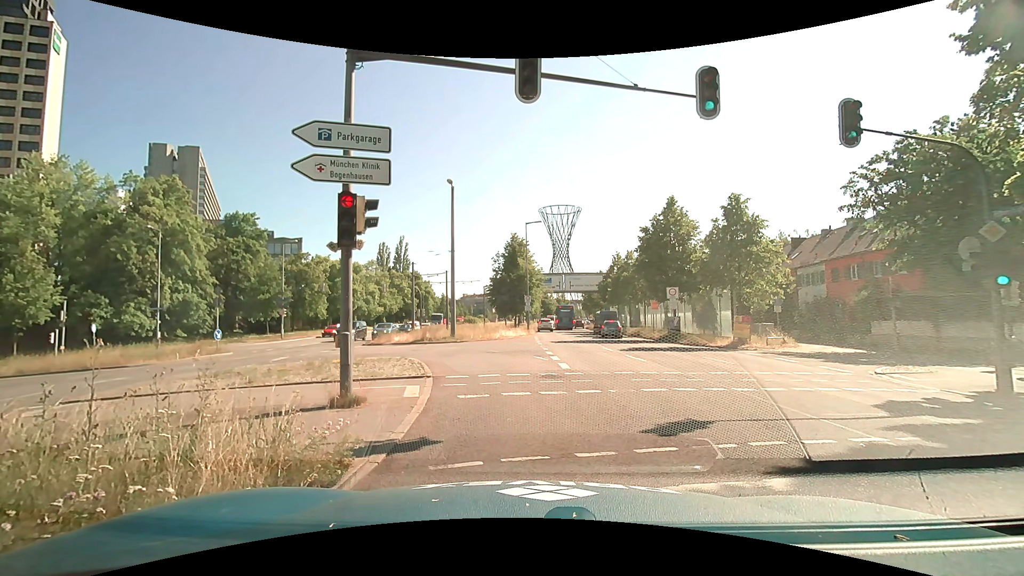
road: primary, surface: asphalt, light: Day
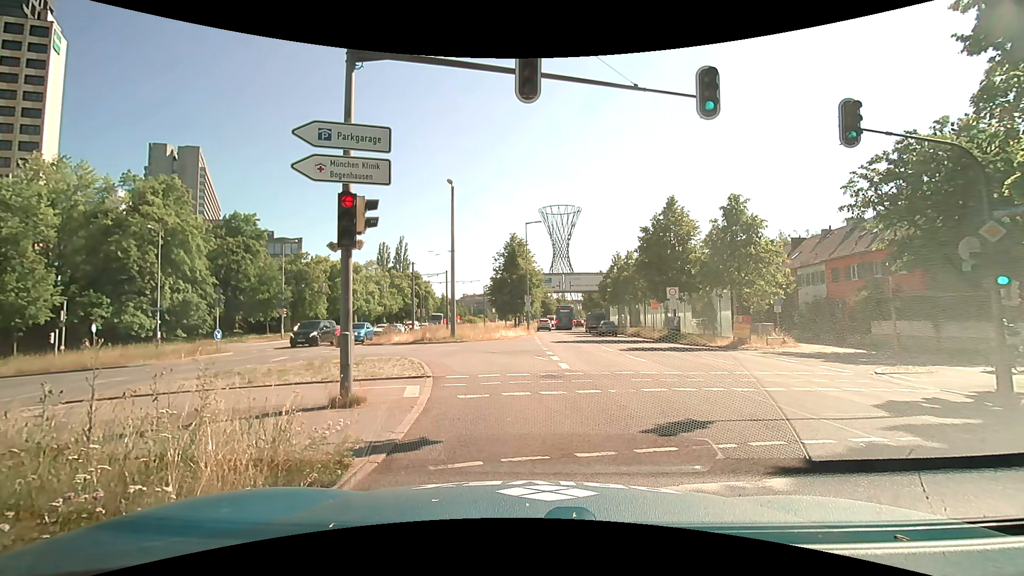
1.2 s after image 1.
(0.0, 0.0) m; 0°
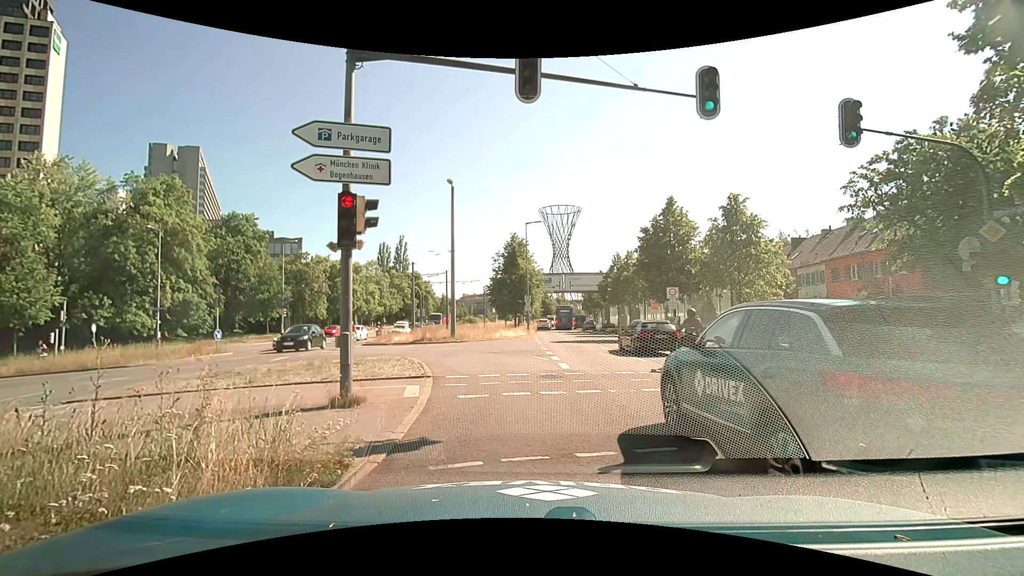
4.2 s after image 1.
(0.0, 0.0) m; 0°
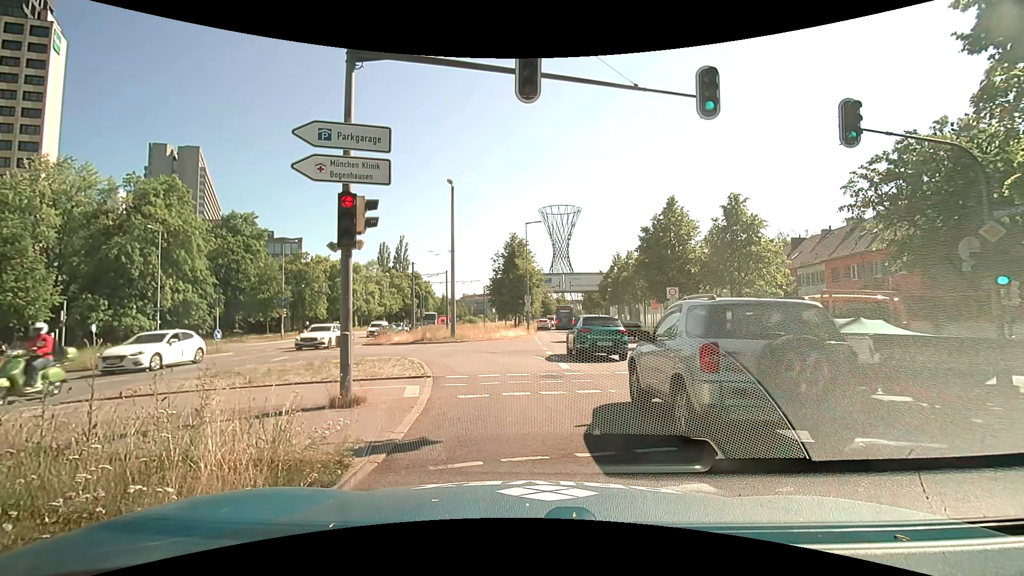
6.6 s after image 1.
(0.0, 0.0) m; 0°
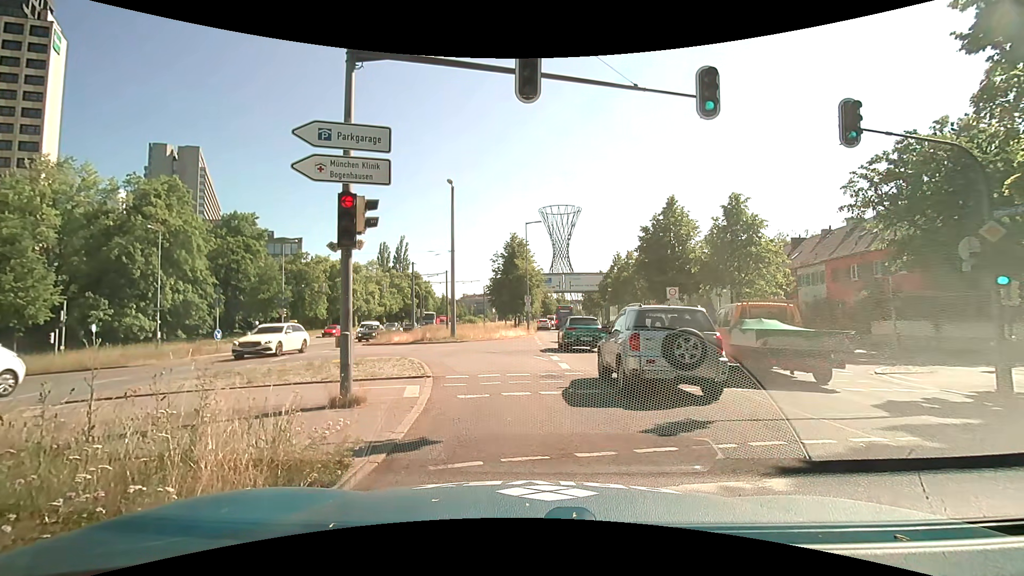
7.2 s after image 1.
(0.0, 0.0) m; 0°
(0, +10) (-3, +20) (-9, +27) (-18, +33) (-28, +34) (-37, +32) (-47, +30) (-57, +28) (-67, +27) (-77, +25) m
